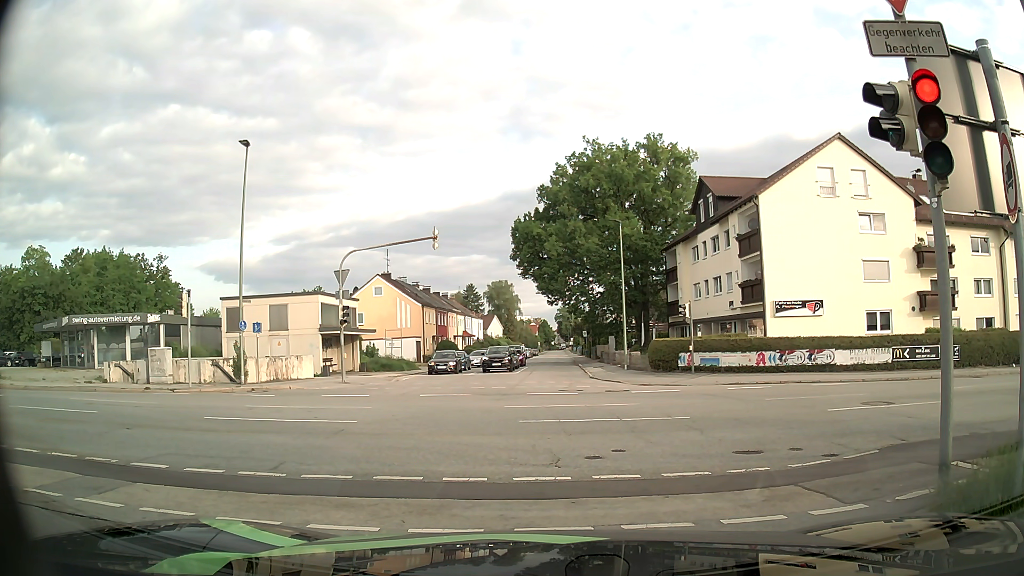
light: Day
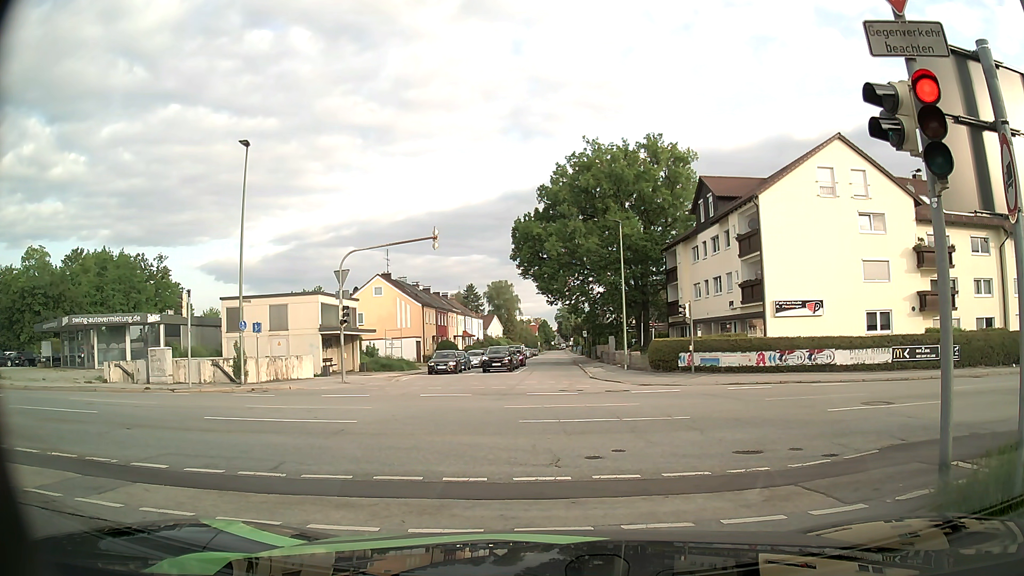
(0.0, 0.0) m; 0°
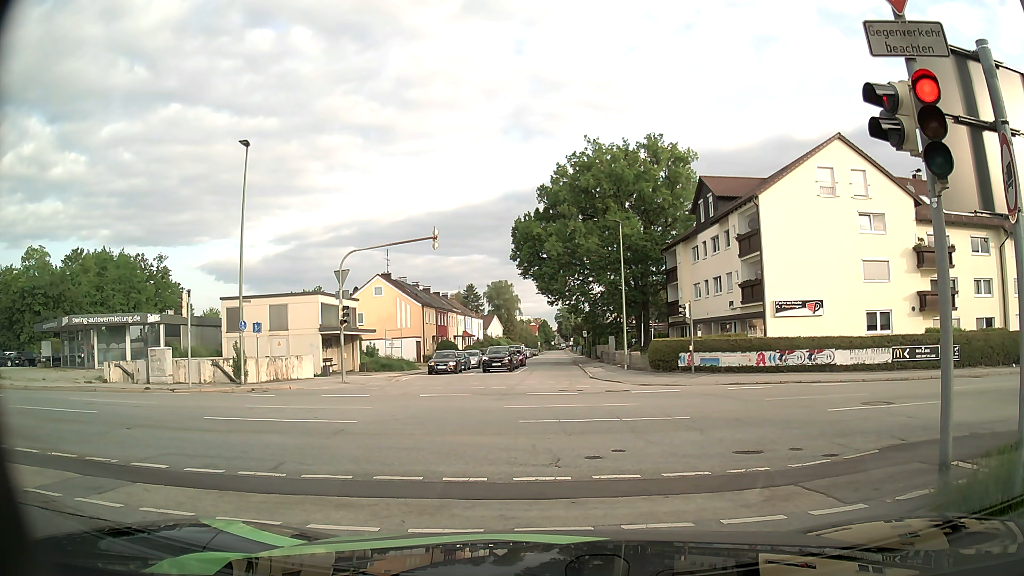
(0.0, 0.0) m; 0°
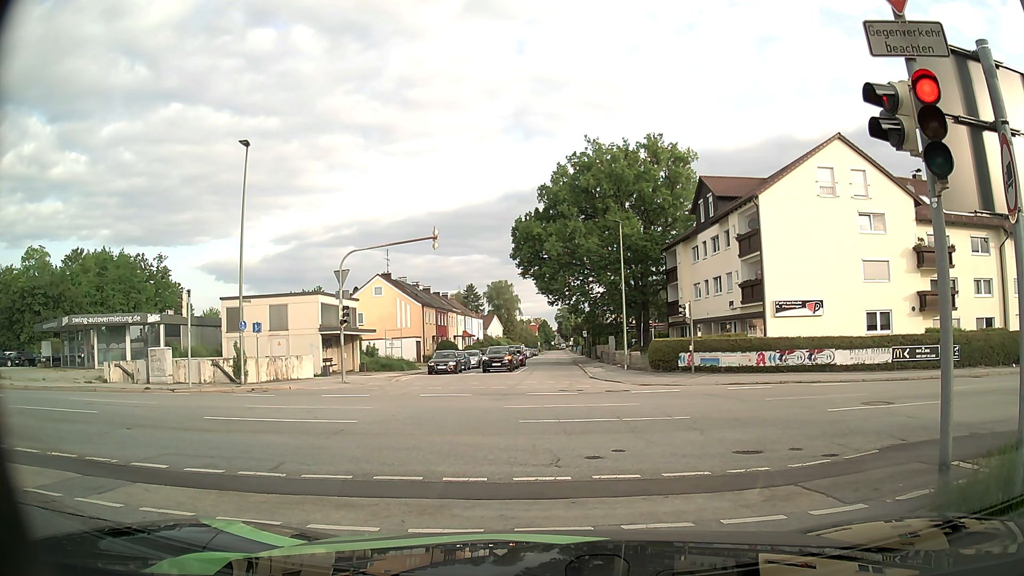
(0.0, 0.0) m; 0°
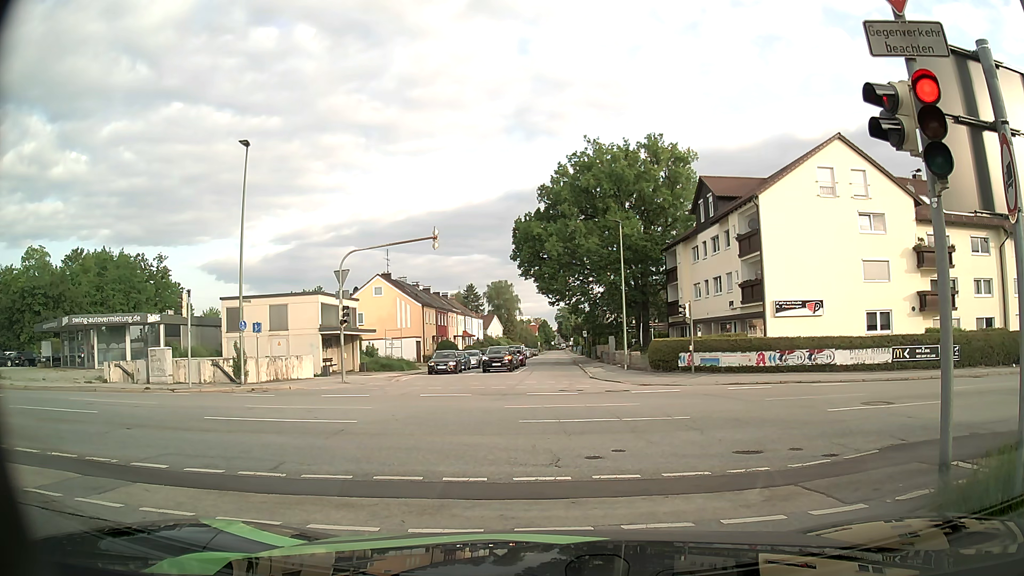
(0.0, 0.0) m; 0°
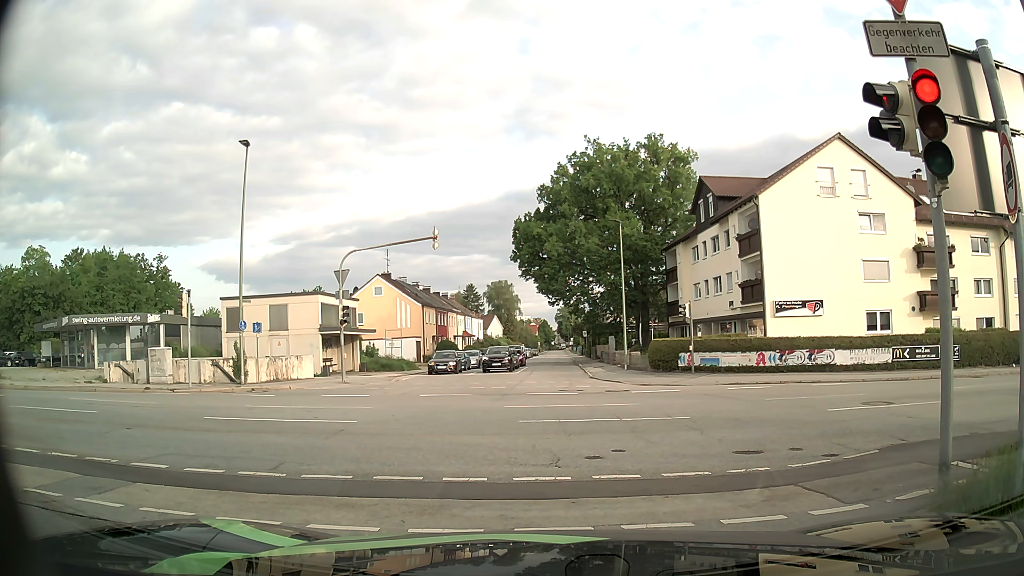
(0.0, 0.0) m; 0°
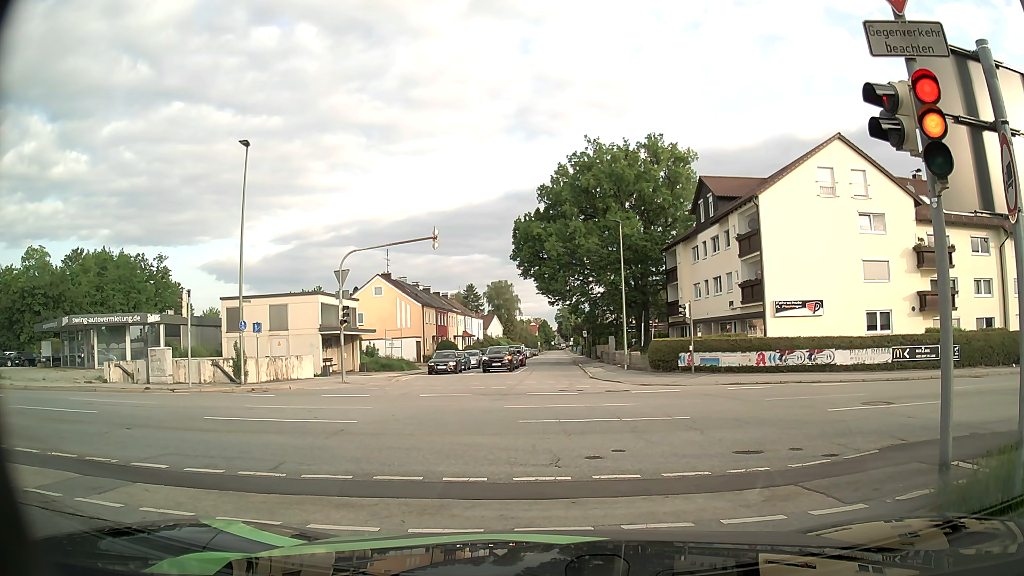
(0.0, 0.0) m; 0°
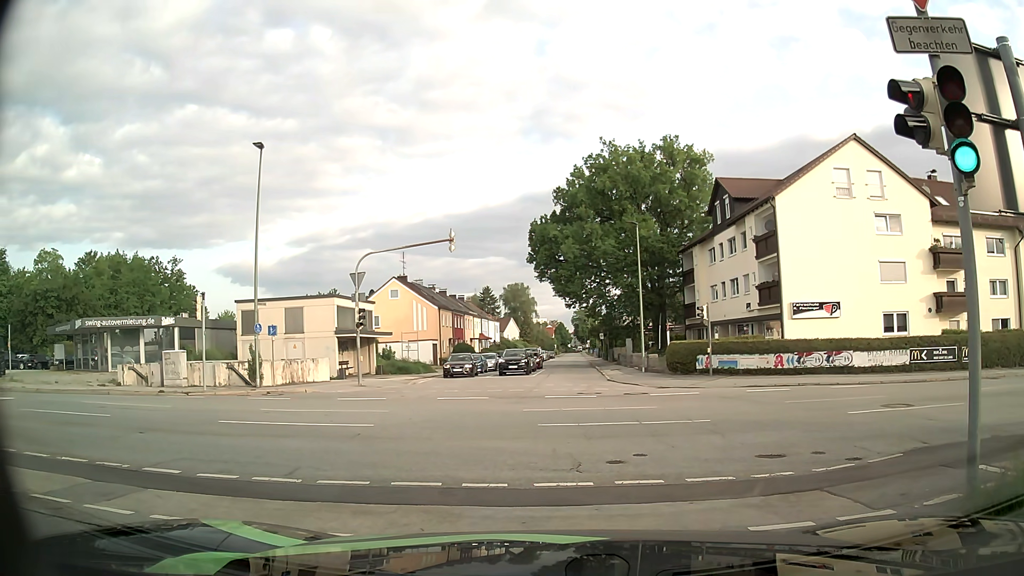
(0.0, +0.1) m; 0°
